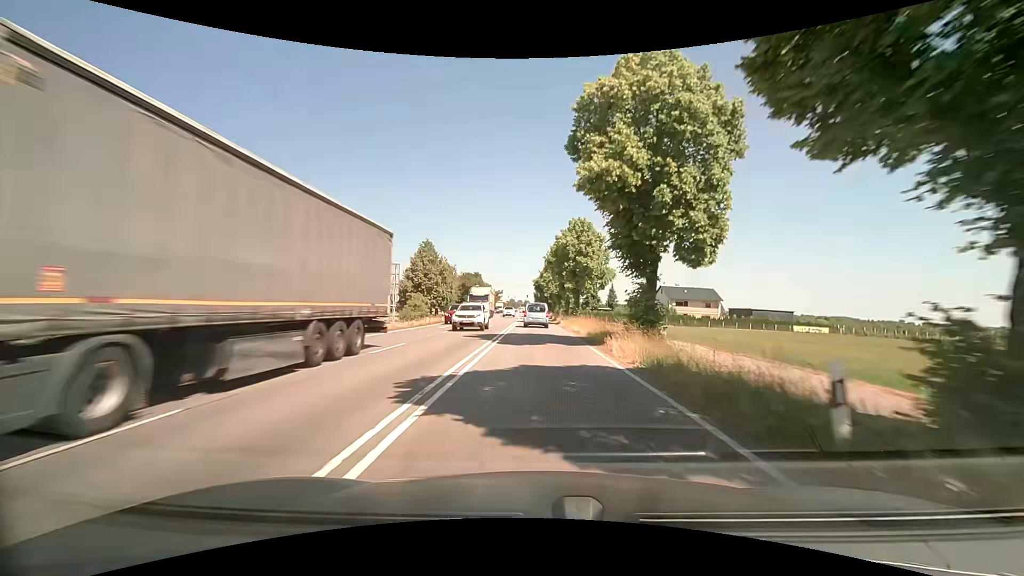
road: secondary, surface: asphalt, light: Day
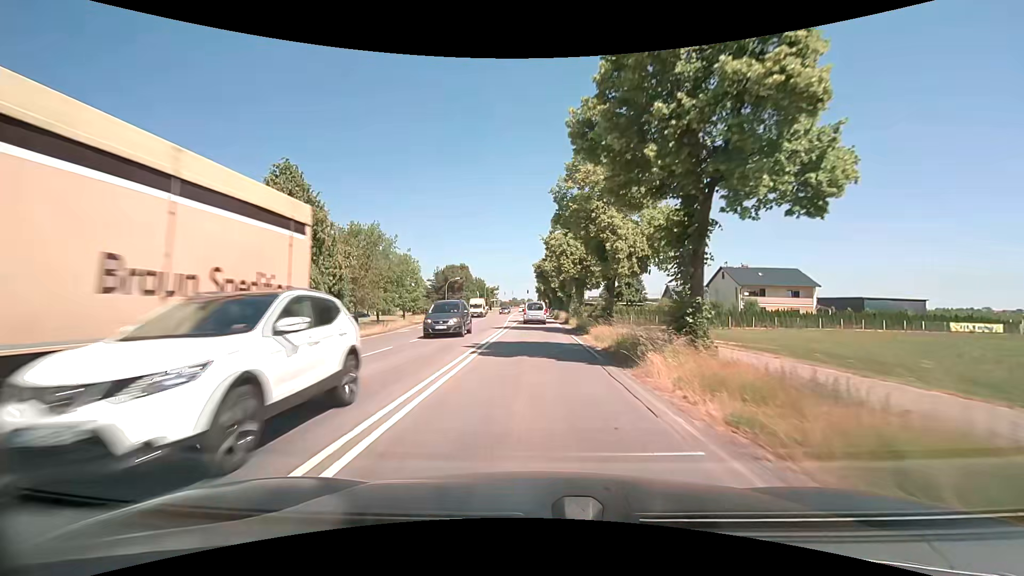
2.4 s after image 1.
(0.0, +35.9) m; 0°
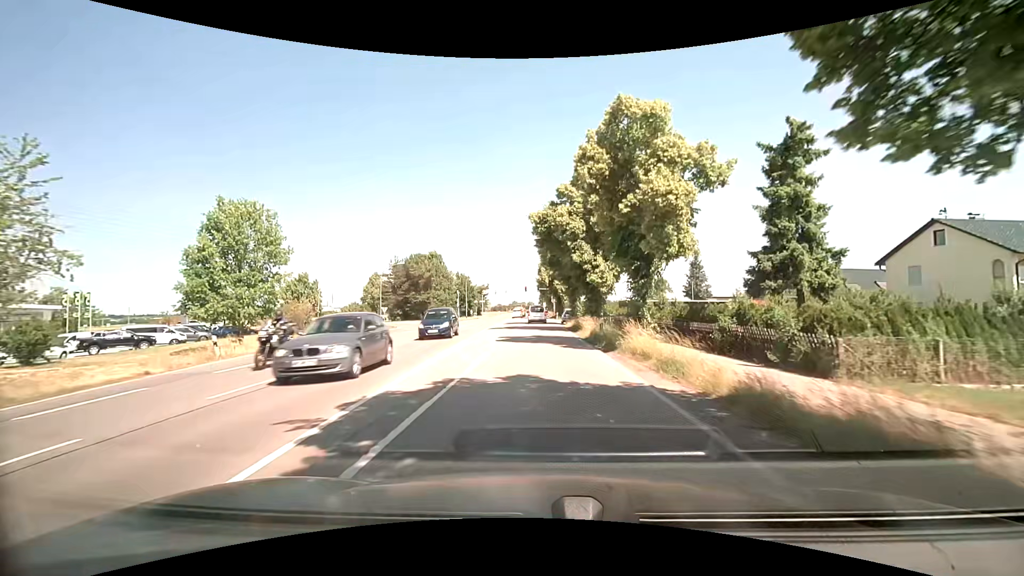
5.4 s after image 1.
(-0.3, +40.7) m; 0°
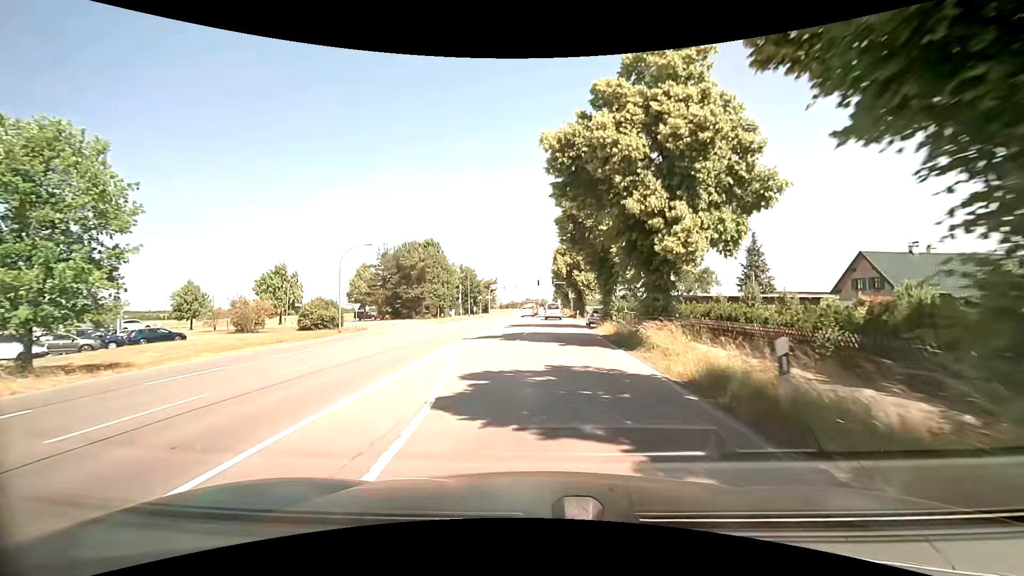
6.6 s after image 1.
(-0.2, +14.8) m; -2°
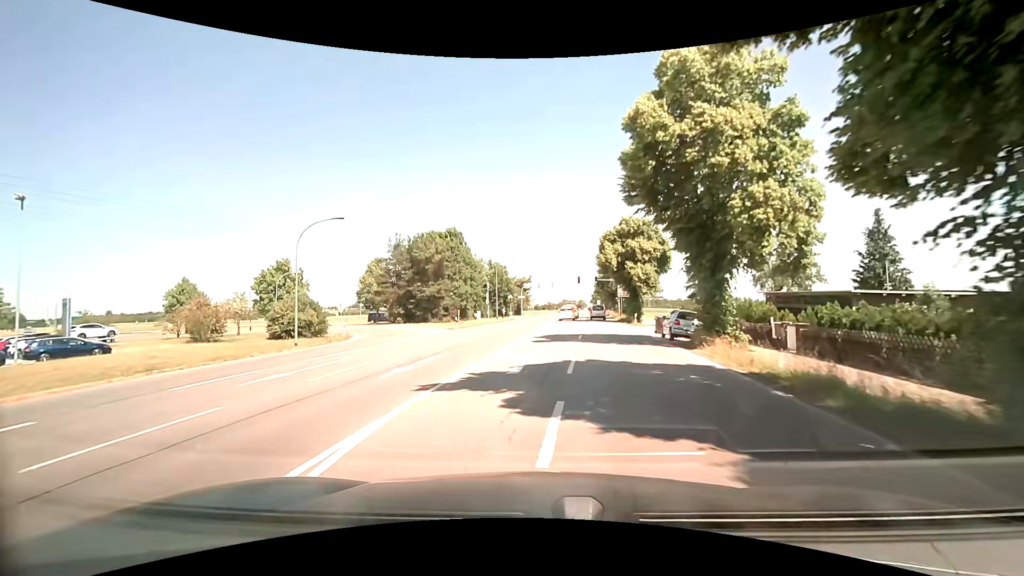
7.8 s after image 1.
(-0.4, +13.2) m; -4°
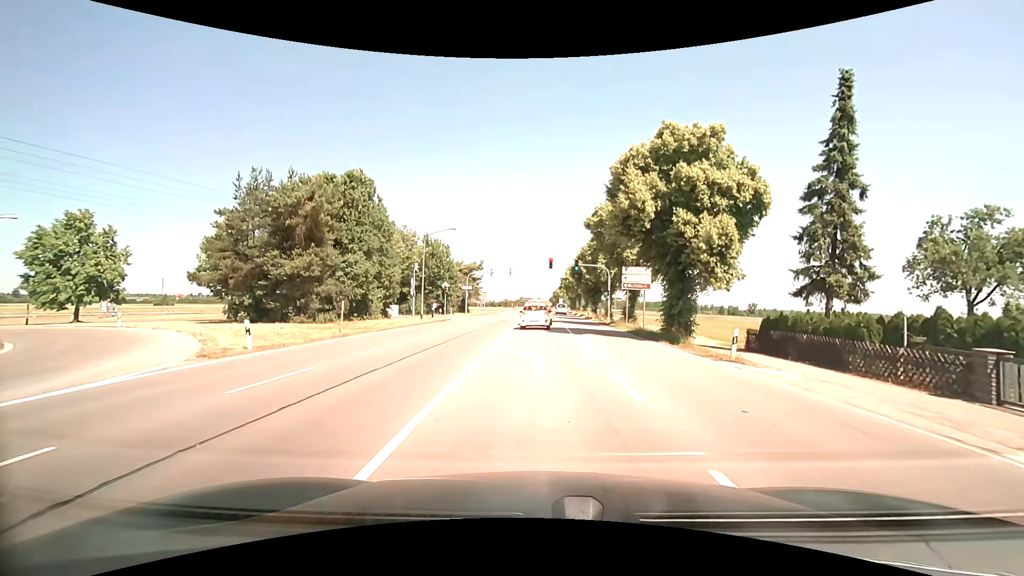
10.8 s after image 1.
(+0.5, +26.5) m; +4°
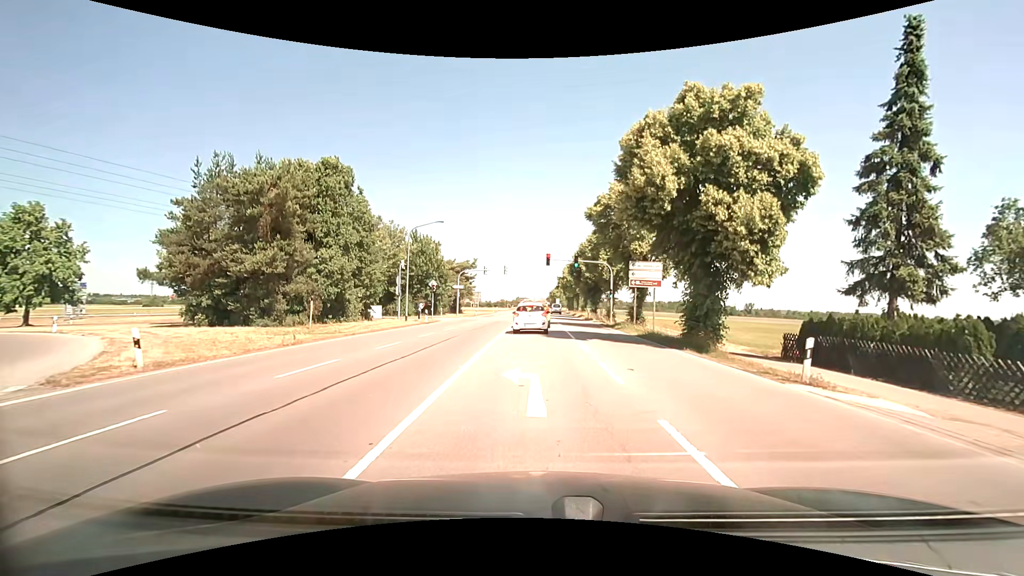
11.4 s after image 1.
(0.0, +4.2) m; 0°
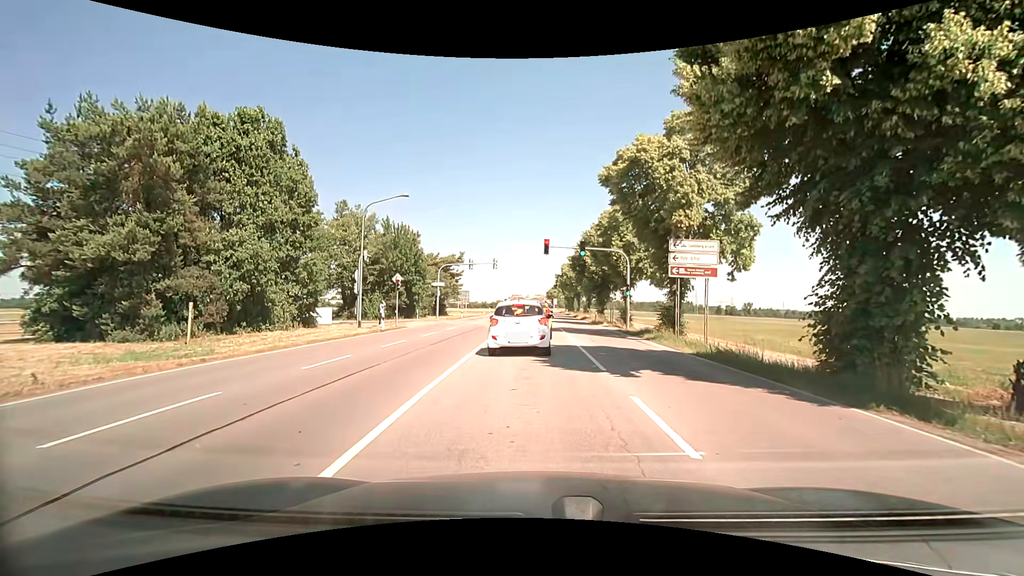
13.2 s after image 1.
(+0.1, +10.3) m; 0°
(0, +10) (0, +20) (0, +30) (-1, +40) (-7, +48) (-17, +49) (-27, +49) (-37, +47) (-47, +46) (-57, +45) m
